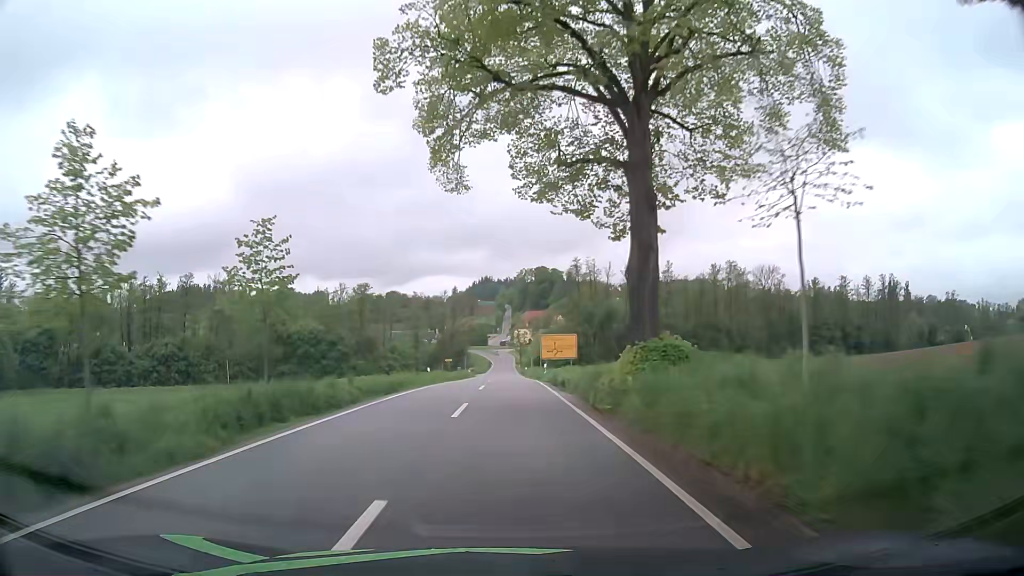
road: tertiary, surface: asphalt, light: Day
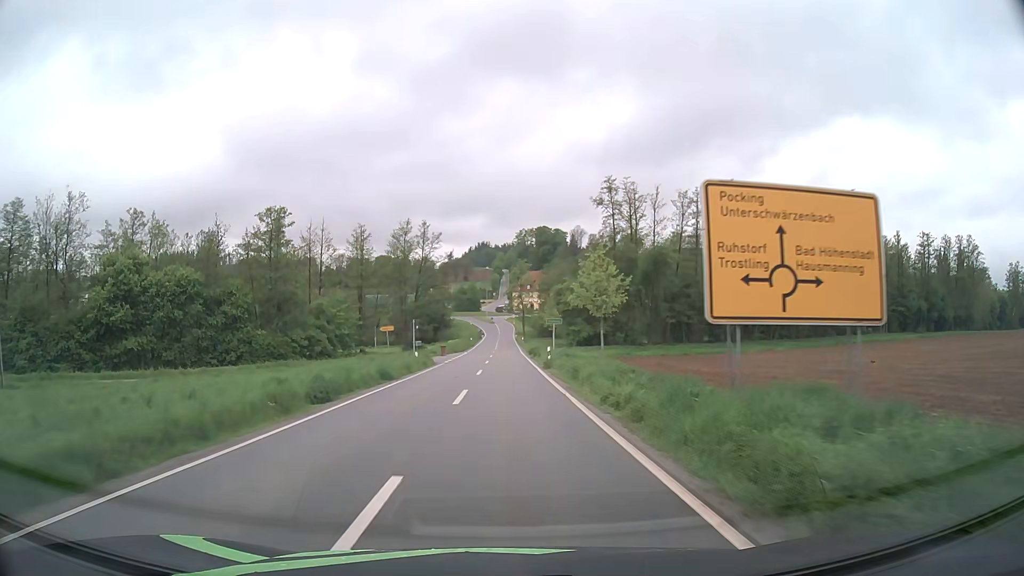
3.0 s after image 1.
(+0.3, +47.0) m; +1°
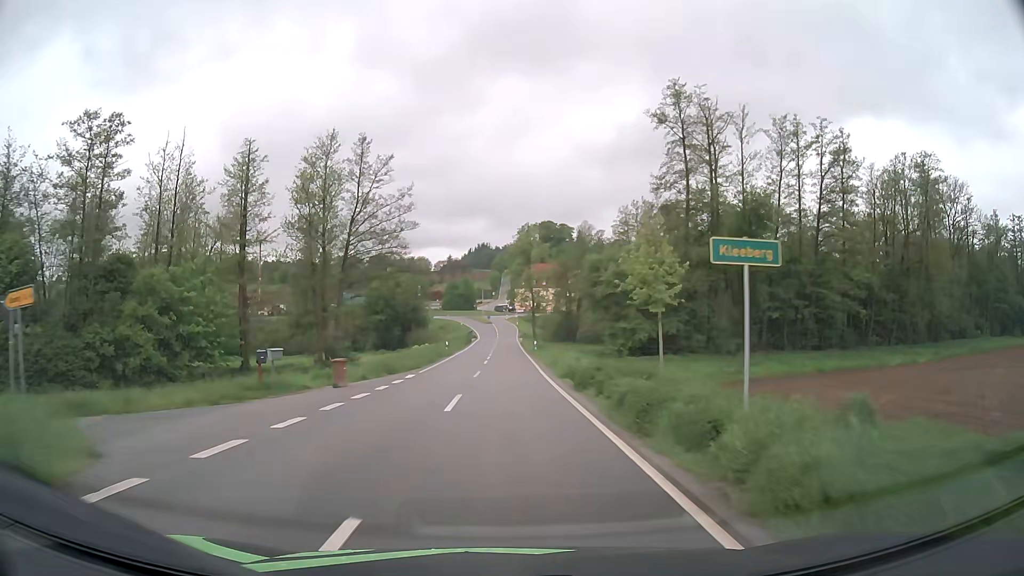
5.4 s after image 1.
(0.0, +37.2) m; 0°
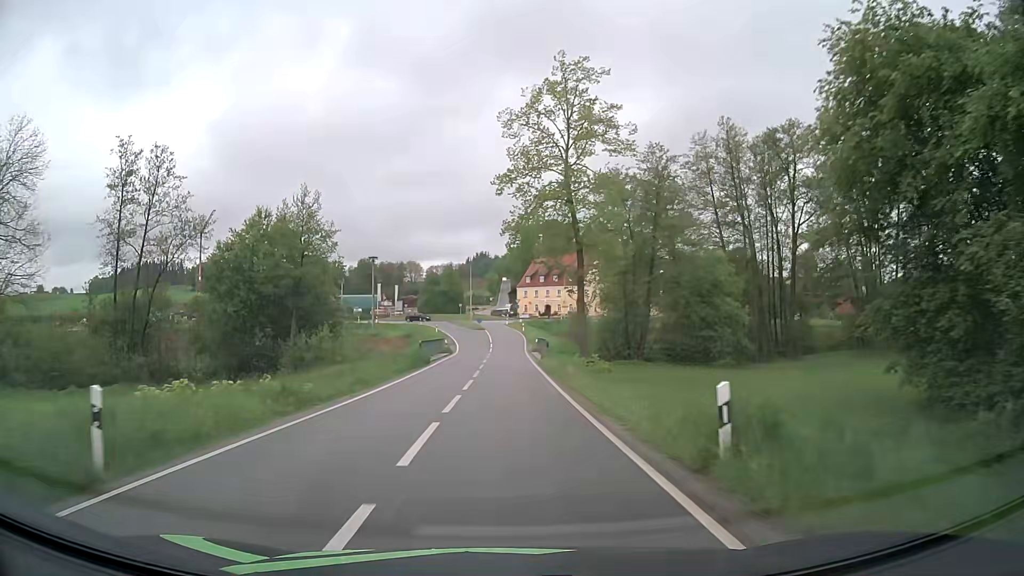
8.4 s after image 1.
(0.0, +45.6) m; 0°
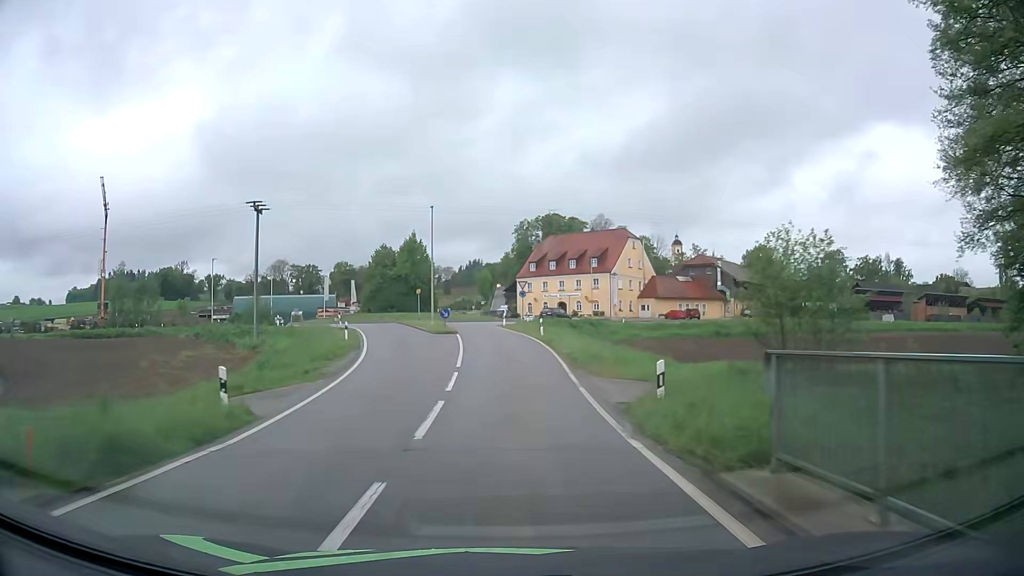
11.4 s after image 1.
(0.0, +45.7) m; +1°
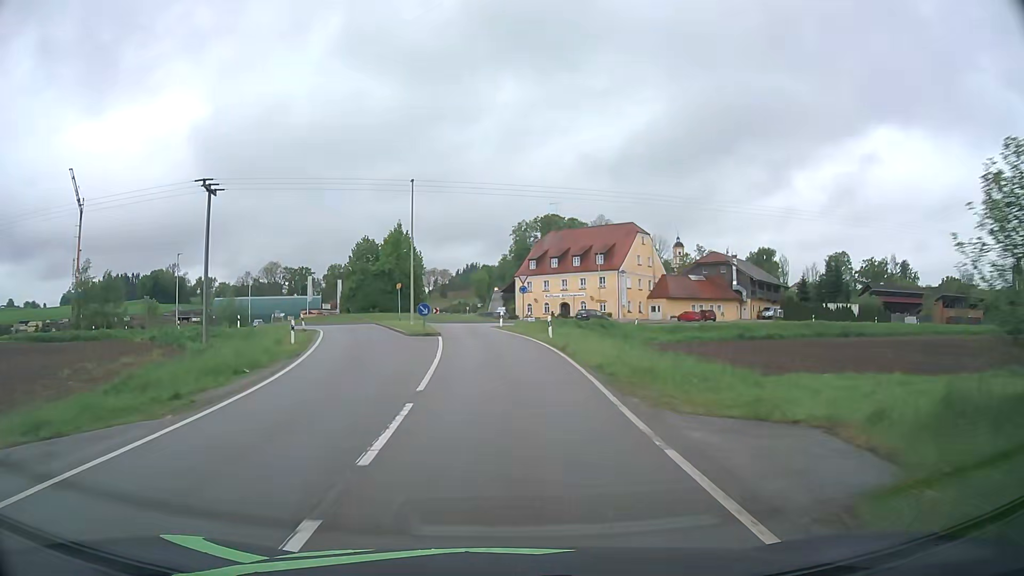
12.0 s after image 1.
(0.0, +8.9) m; 0°
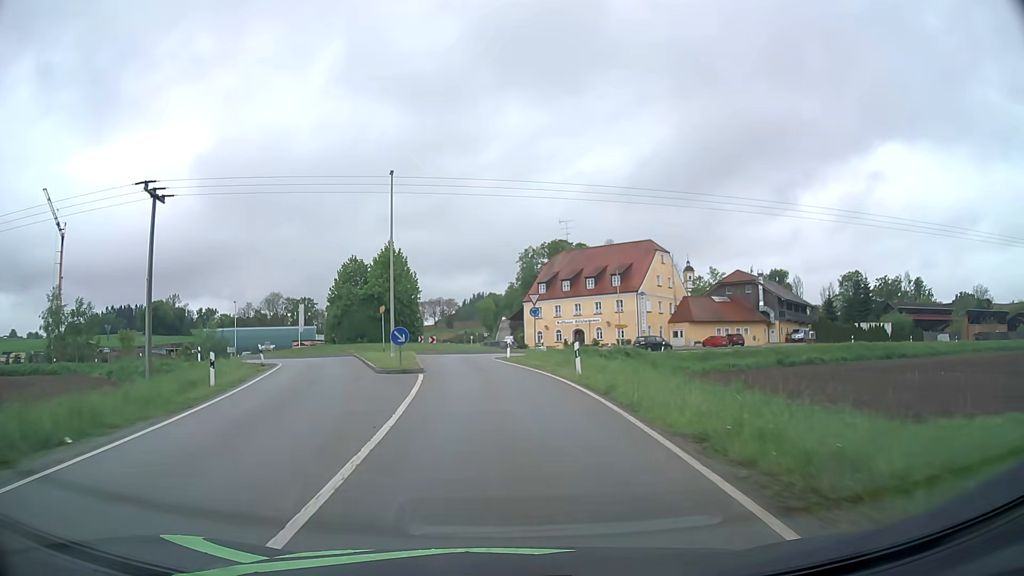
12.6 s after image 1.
(0.0, +8.4) m; -1°
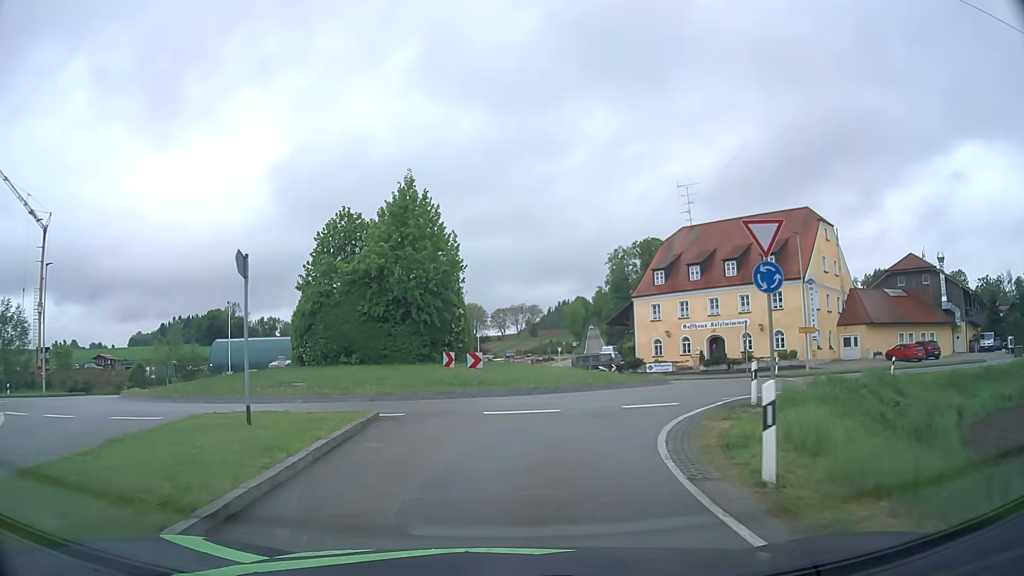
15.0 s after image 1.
(-1.3, +26.9) m; -7°
(0, +10) (+3, +19) (+8, +28) (+9, +38) (+5, +47) (+1, +56) (+1, +66) (+3, +76) (+6, +85) (+9, +95) m
